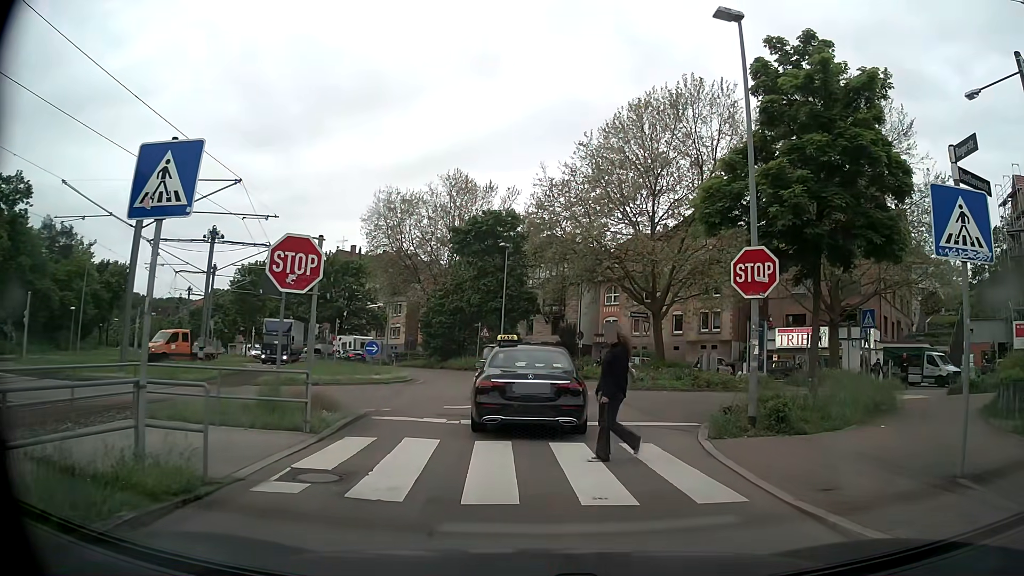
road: secondary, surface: asphalt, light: Day
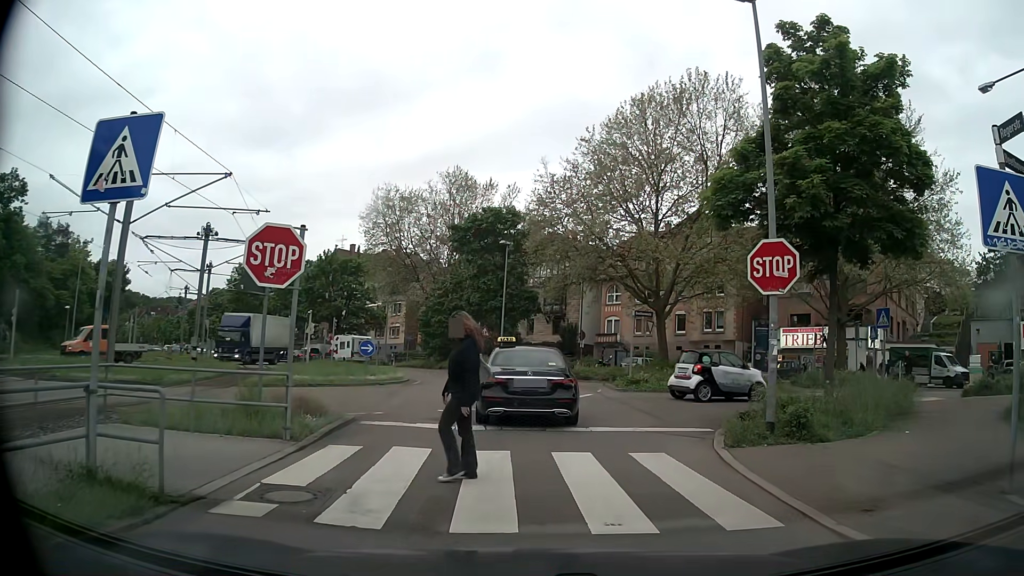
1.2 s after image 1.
(0.0, +0.8) m; 0°
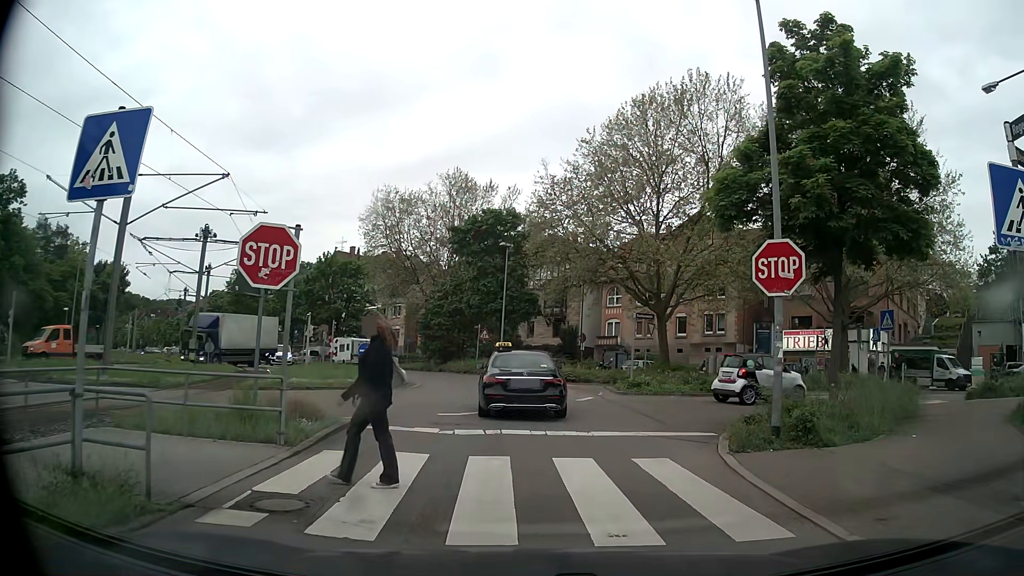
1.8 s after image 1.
(0.0, +0.2) m; 0°
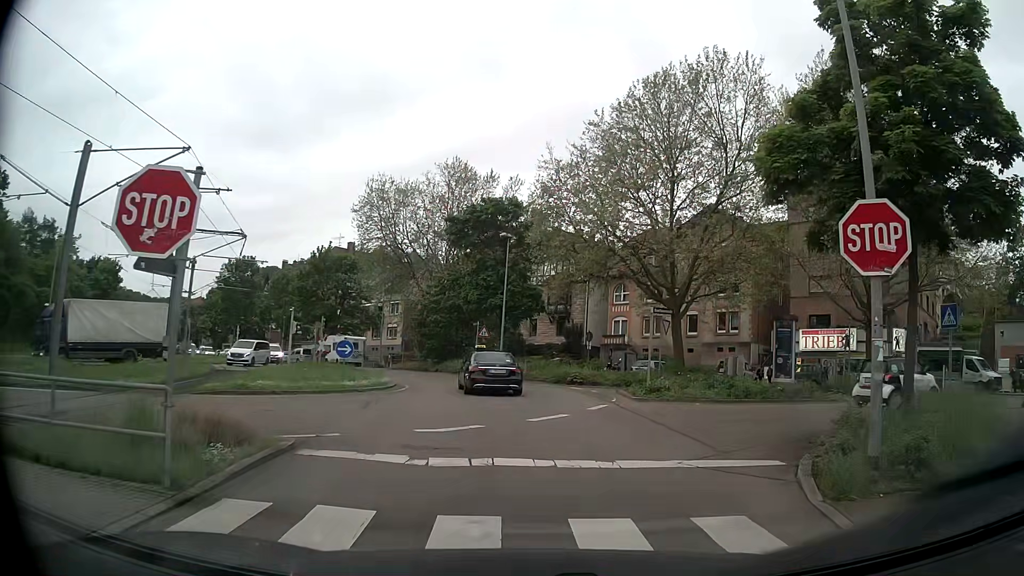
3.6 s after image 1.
(0.0, +3.5) m; +1°
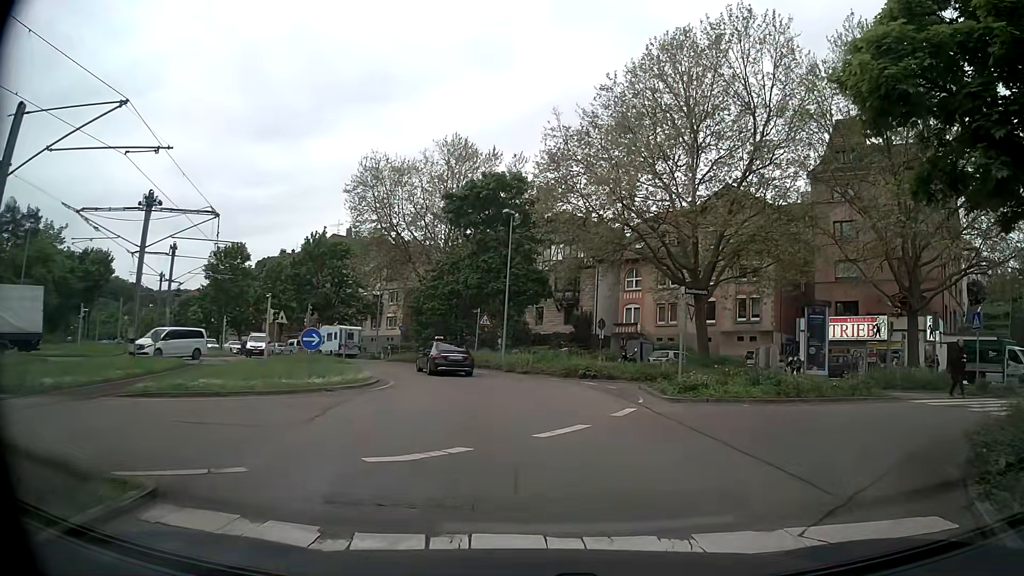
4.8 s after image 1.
(-0.1, +3.9) m; -2°
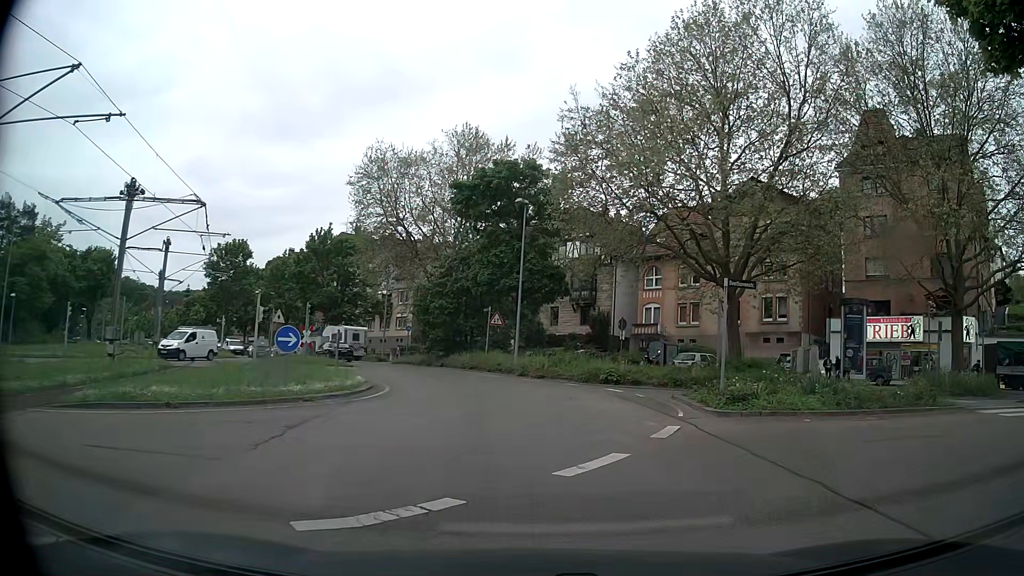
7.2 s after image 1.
(0.0, +2.6) m; 0°
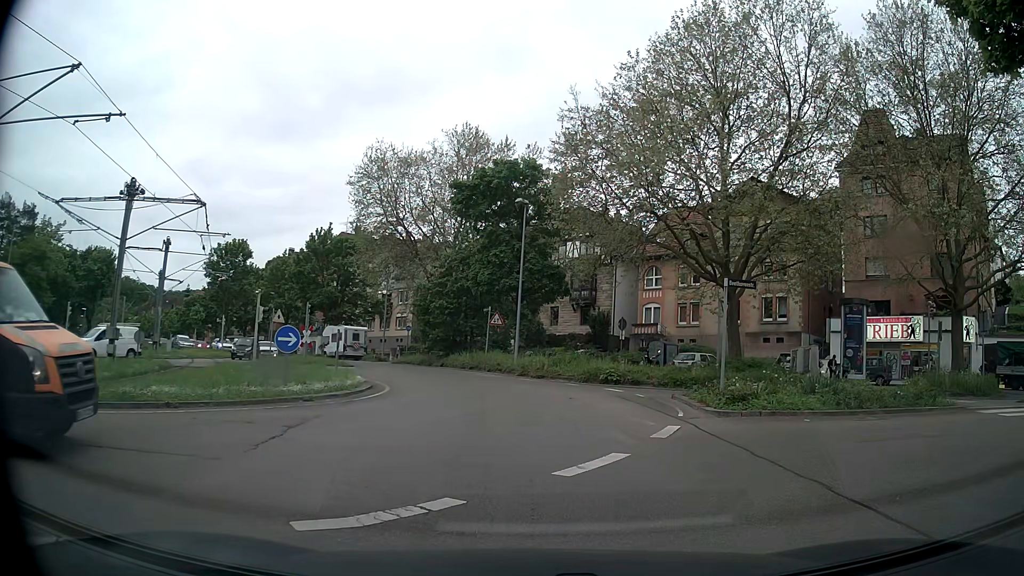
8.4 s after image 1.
(0.0, 0.0) m; 0°
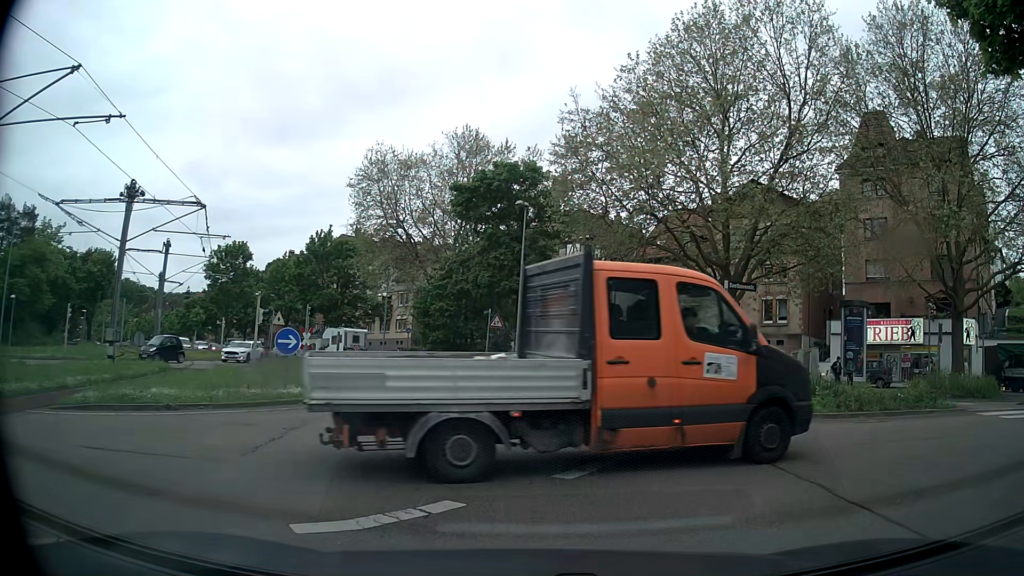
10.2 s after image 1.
(0.0, 0.0) m; 0°
(0, +10) (-2, +20) (-4, +30) (-8, +39) (-13, +48) (-19, +56) (-25, +63) (-32, +71) (-38, +78) (-45, +86) m
